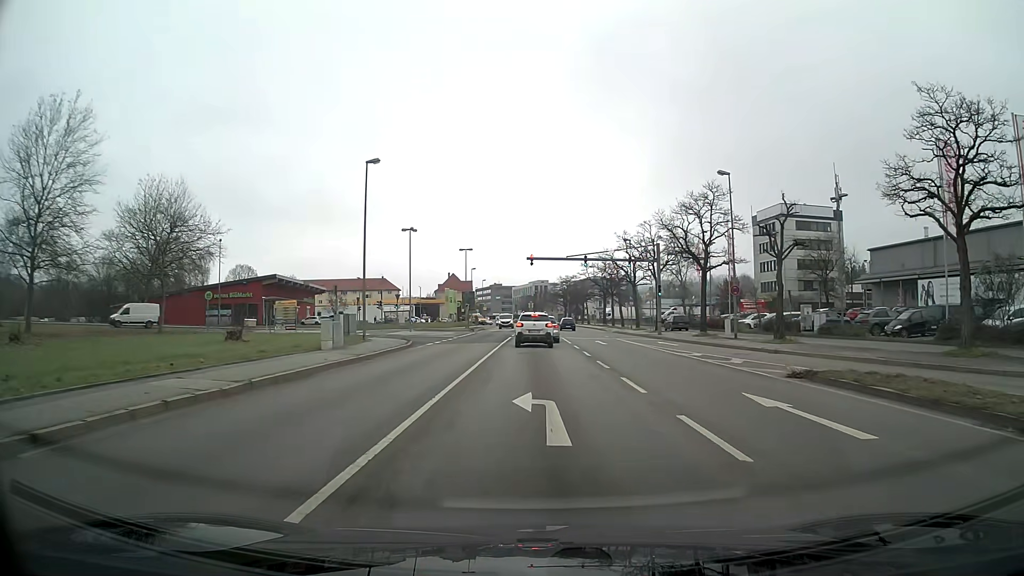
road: primary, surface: asphalt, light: Day
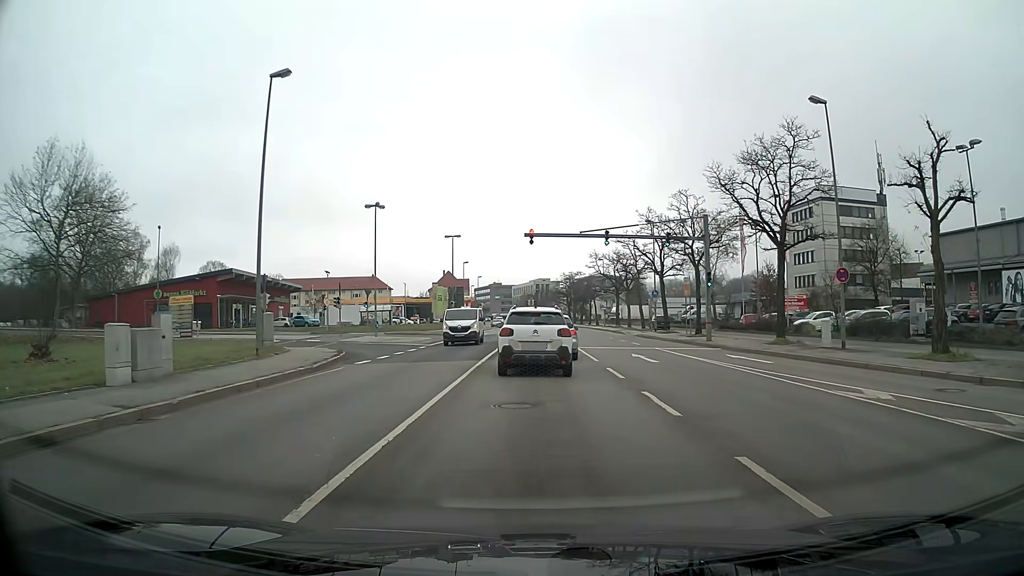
(0.0, +14.4) m; 0°
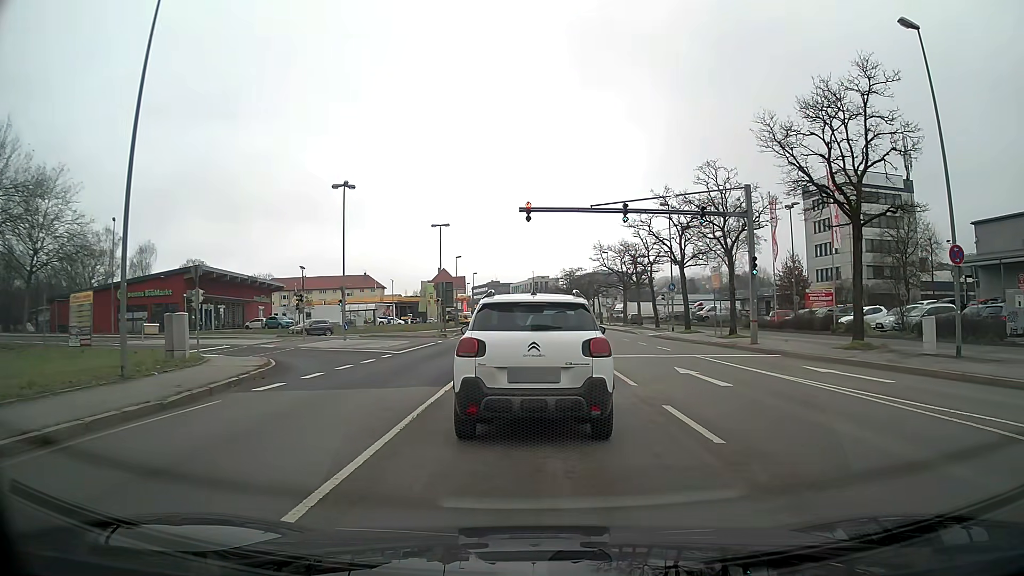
(0.0, +7.9) m; 0°
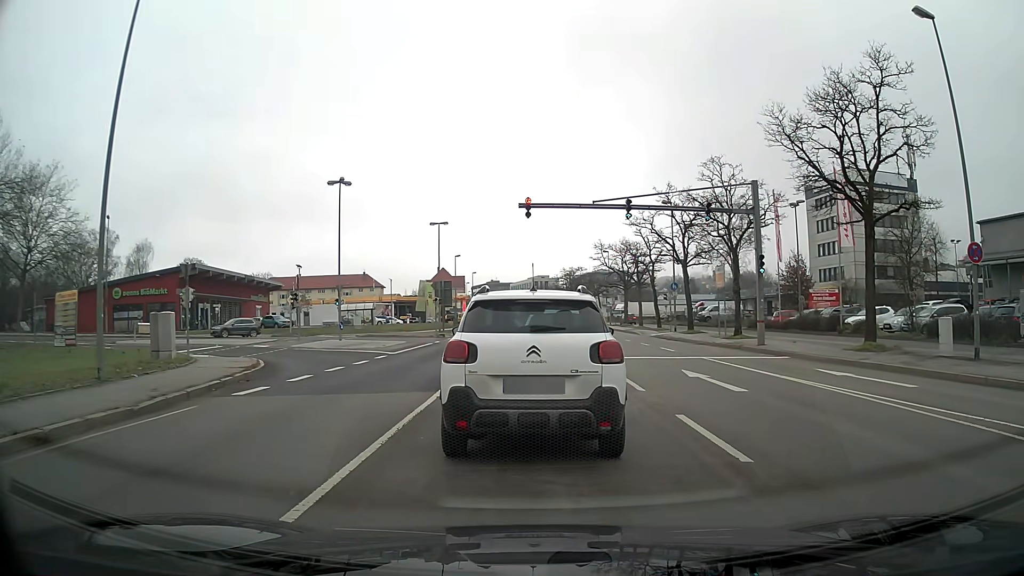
(0.0, +0.9) m; 0°
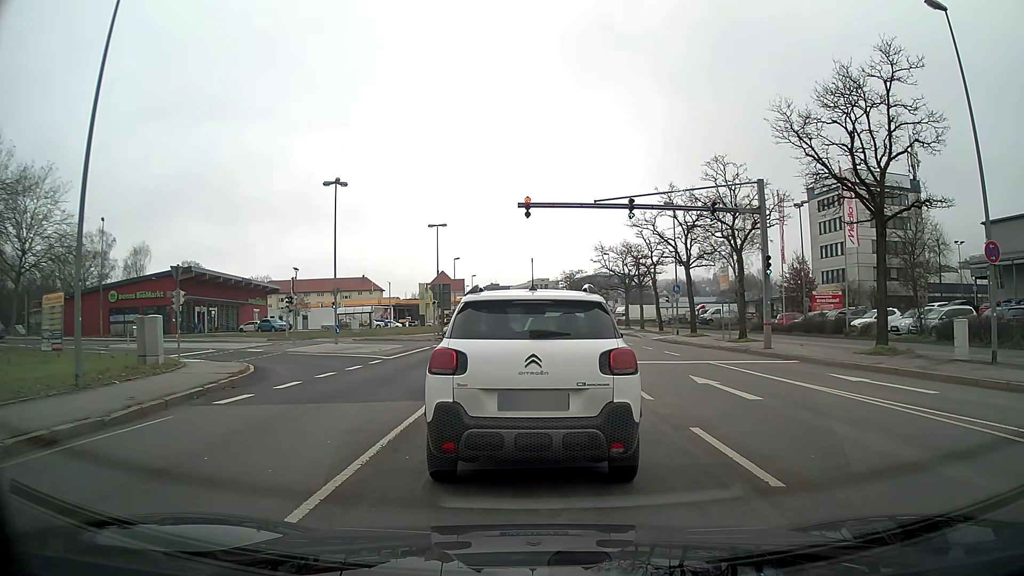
(0.0, +0.8) m; 0°
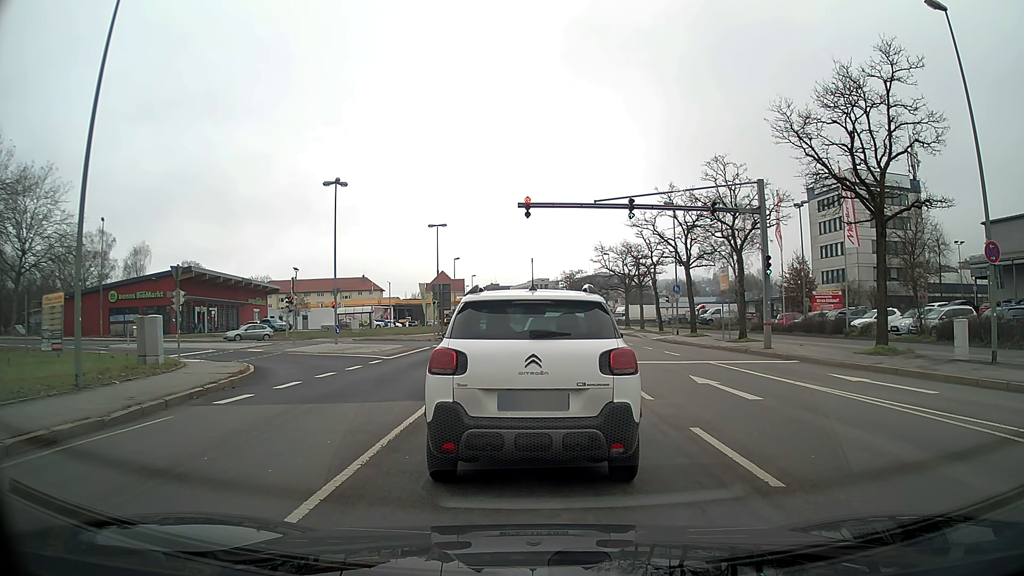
(0.0, +0.1) m; 0°
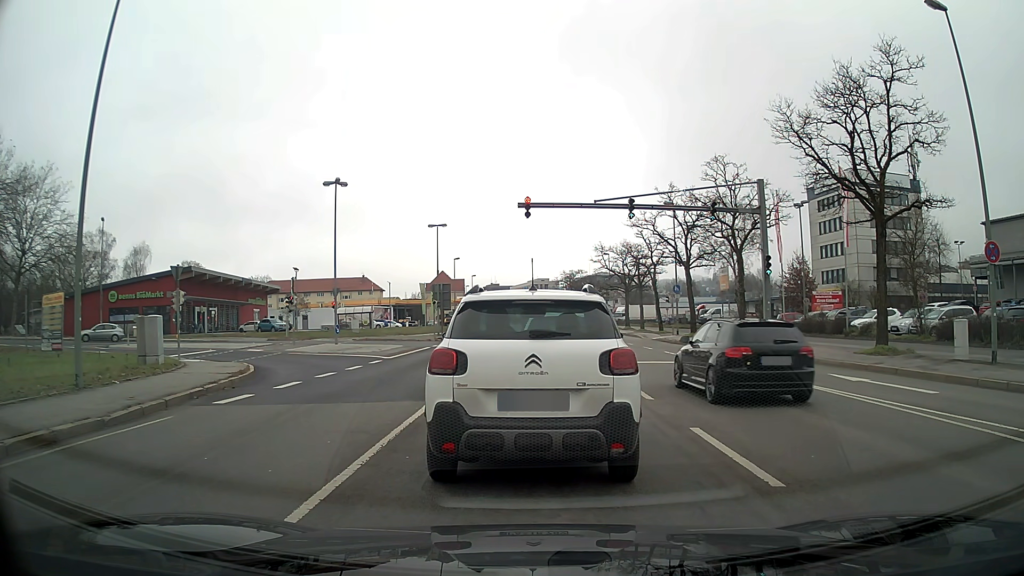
(0.0, 0.0) m; 0°
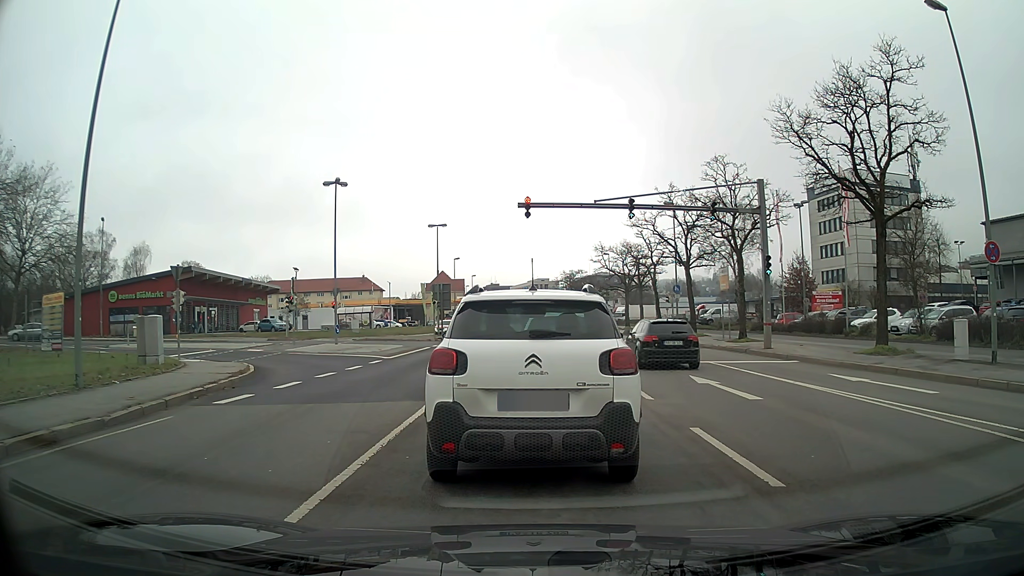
(0.0, 0.0) m; 0°
